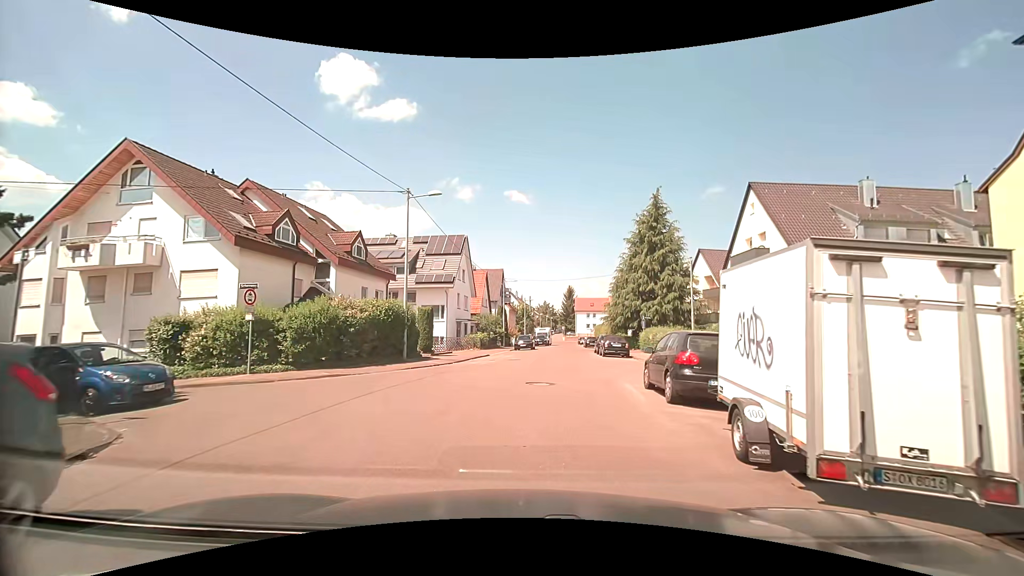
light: Day
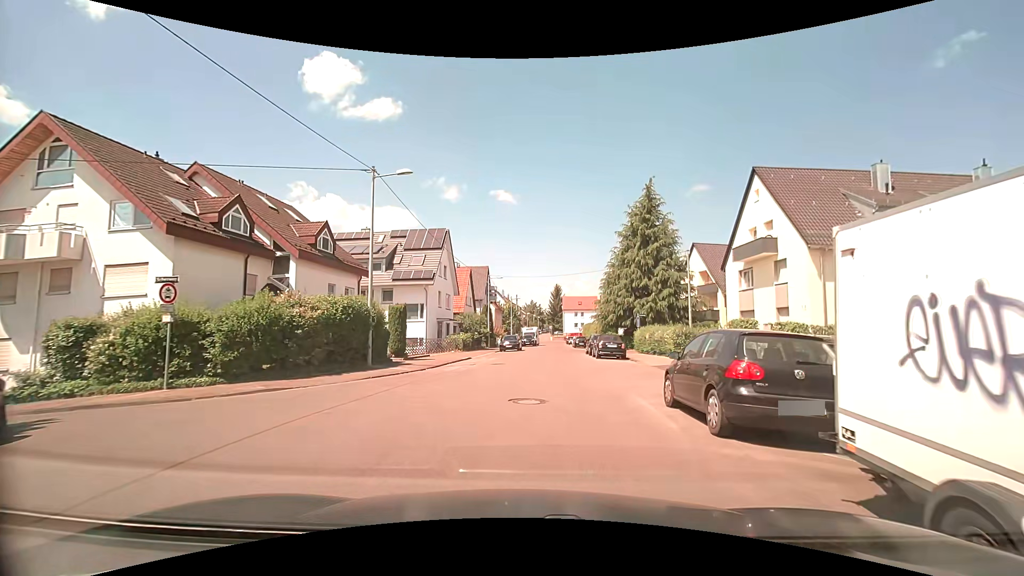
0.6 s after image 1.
(+0.1, +3.2) m; +2°
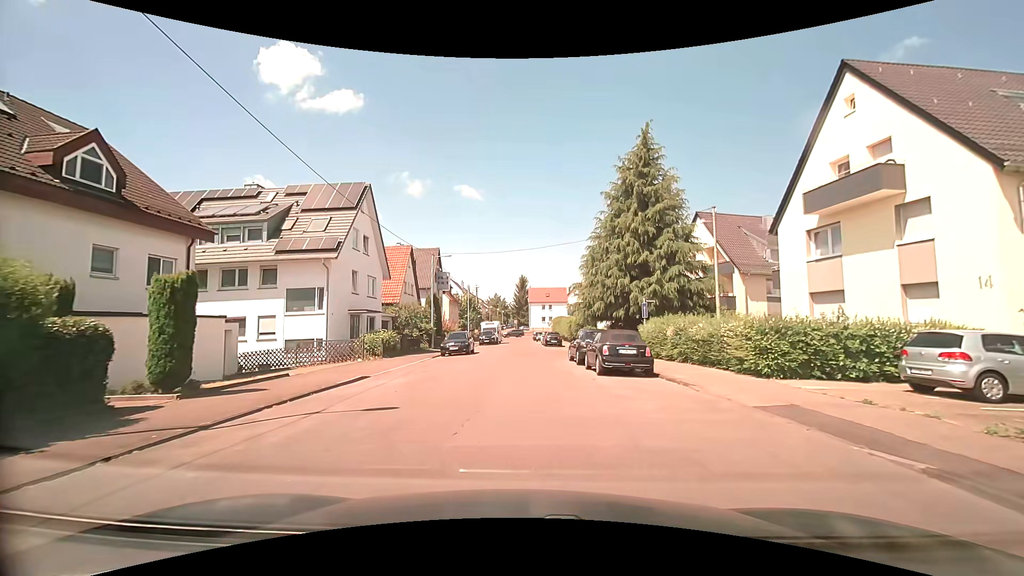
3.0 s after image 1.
(+0.7, +13.5) m; +4°
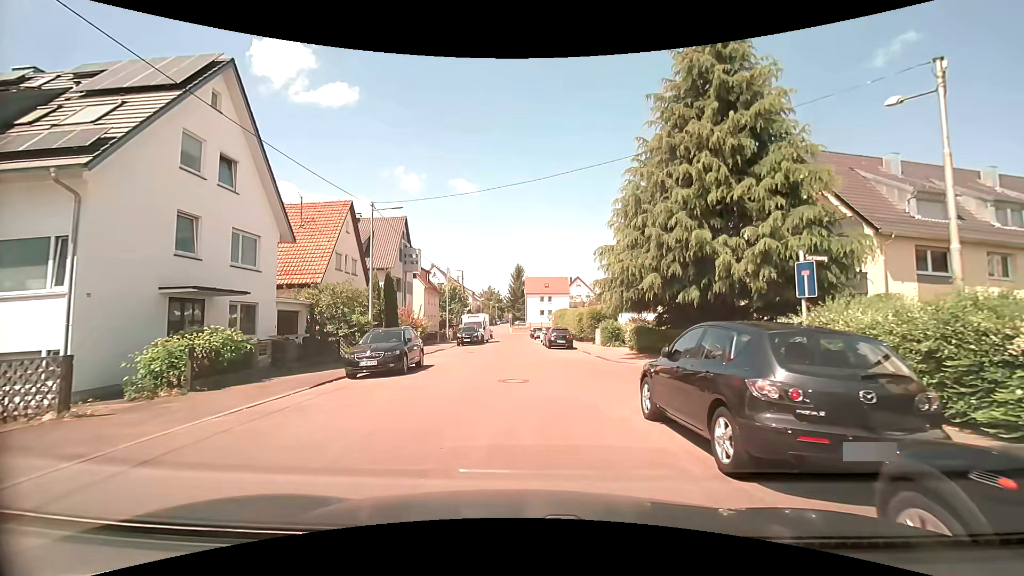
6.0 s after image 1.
(+0.2, +15.1) m; +1°
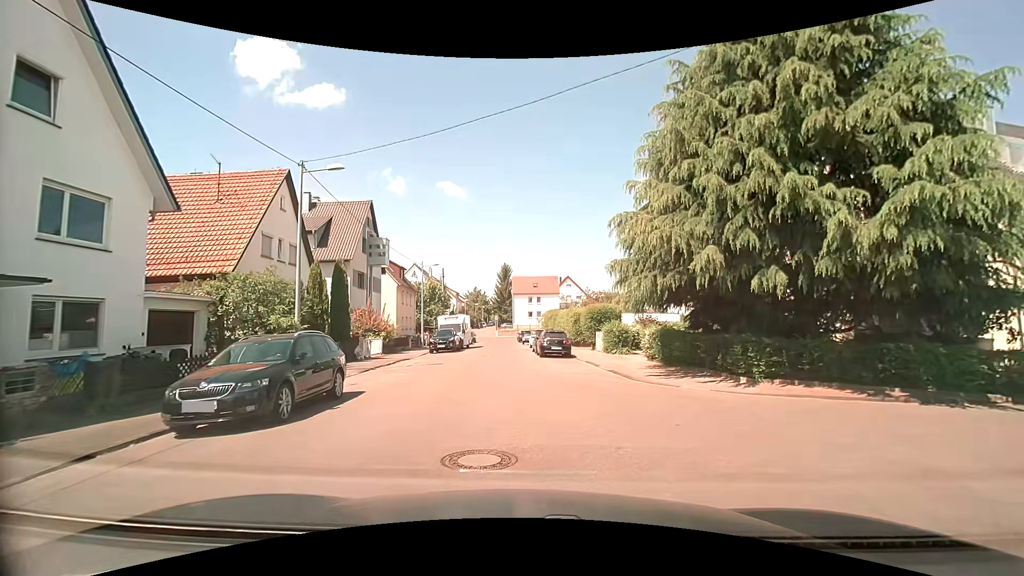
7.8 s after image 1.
(0.0, +6.8) m; +2°
(+1, +10) (-1, +20) (-2, +30) (-2, +40) (-3, +50) (-3, +60) (-4, +70) (-5, +80) (-14, +81) (-23, +78) m
